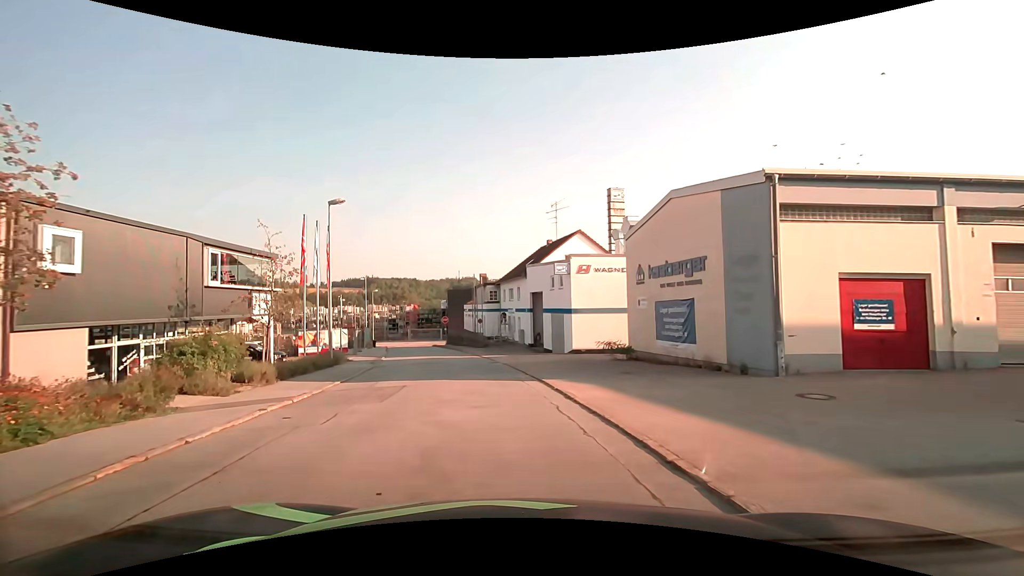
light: Day
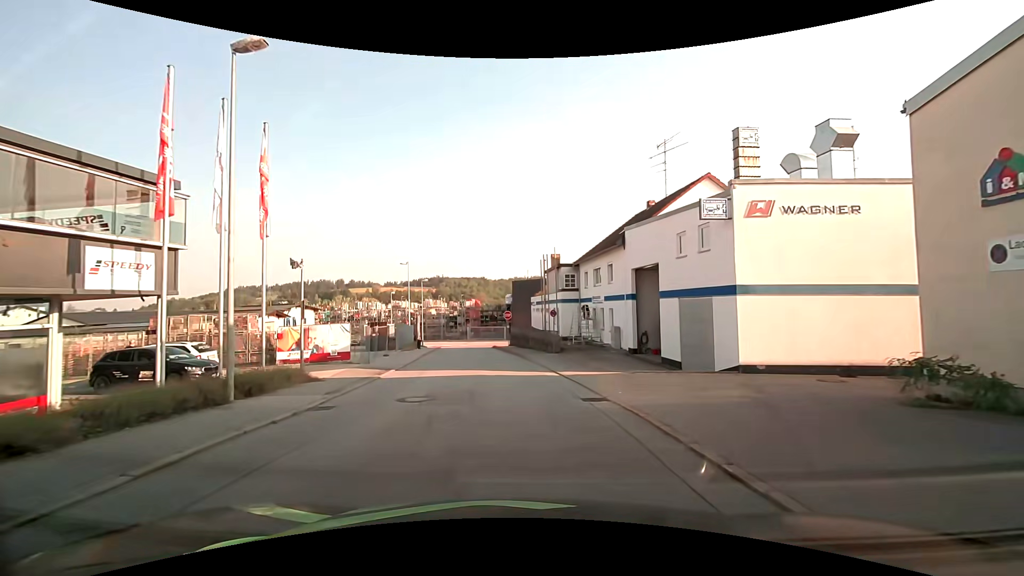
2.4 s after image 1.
(-1.4, +14.2) m; -8°
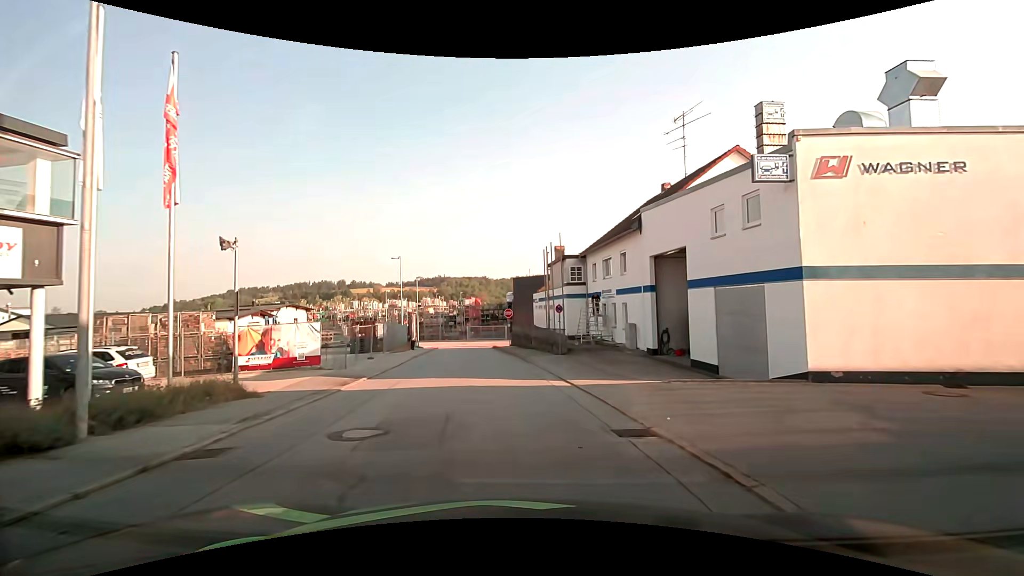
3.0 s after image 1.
(0.0, +3.7) m; -1°
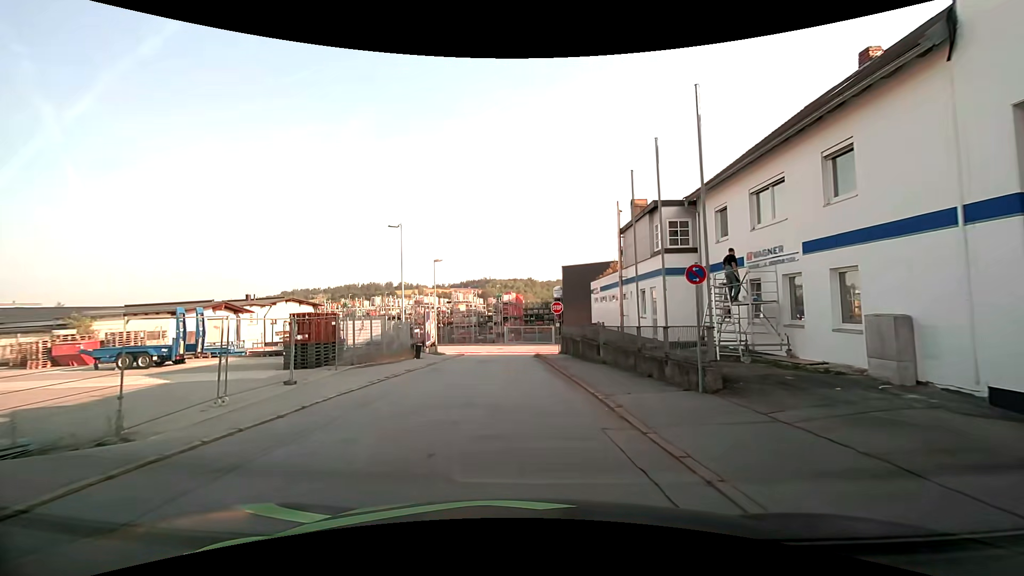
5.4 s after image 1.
(-0.4, +15.0) m; -5°
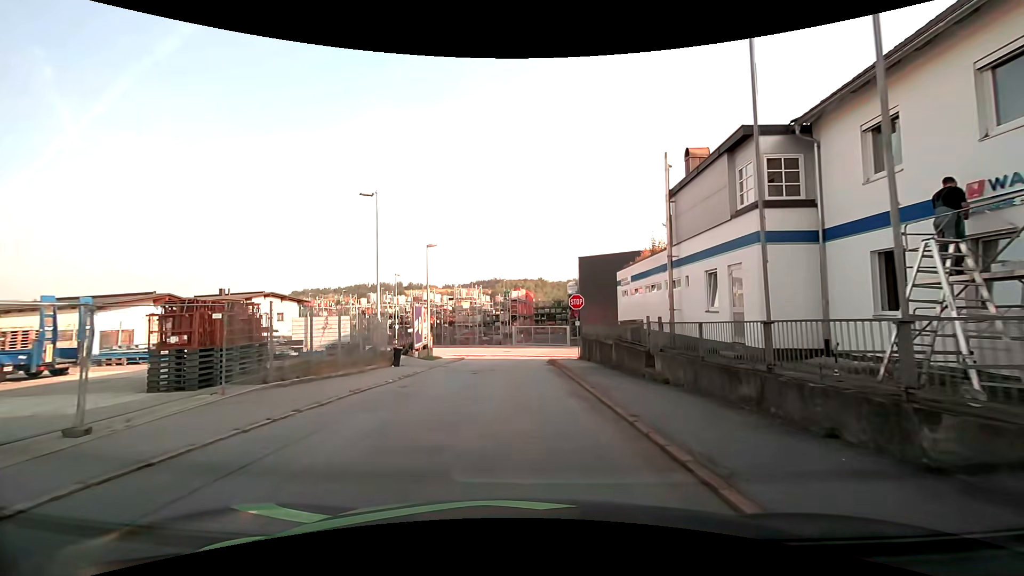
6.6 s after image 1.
(0.0, +7.5) m; -1°
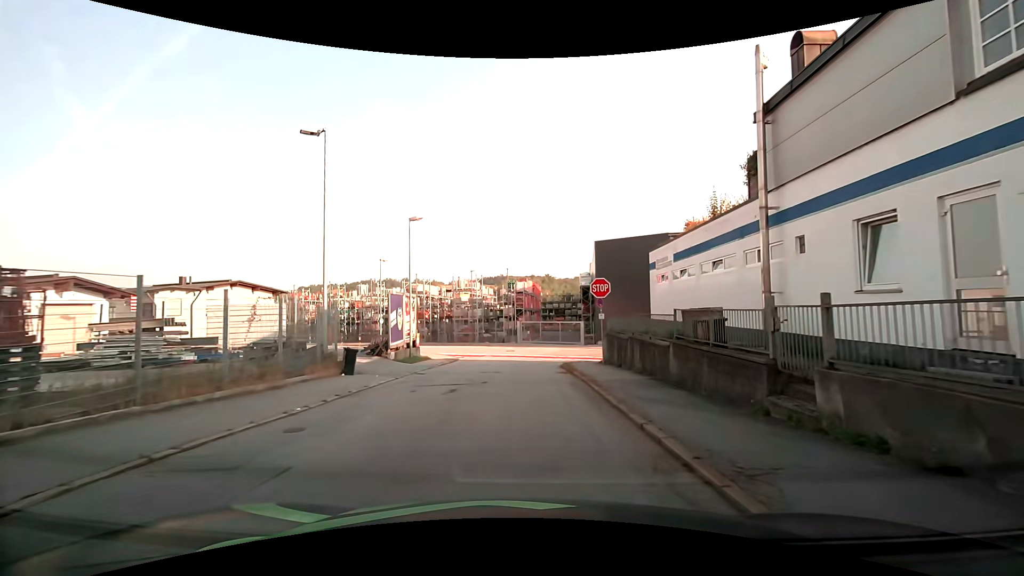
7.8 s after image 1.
(0.0, +7.2) m; 0°
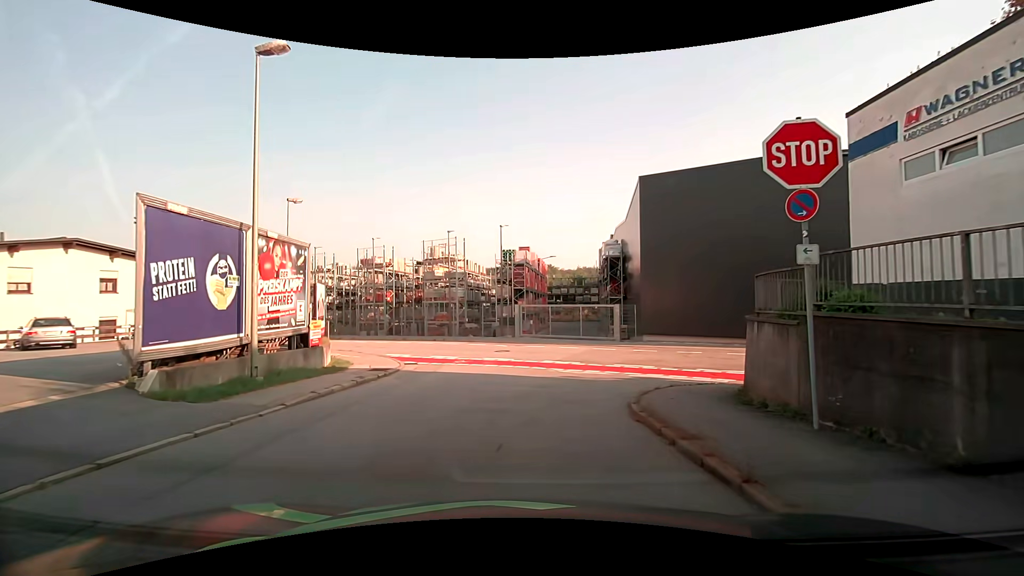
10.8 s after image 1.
(-0.2, +16.2) m; +1°
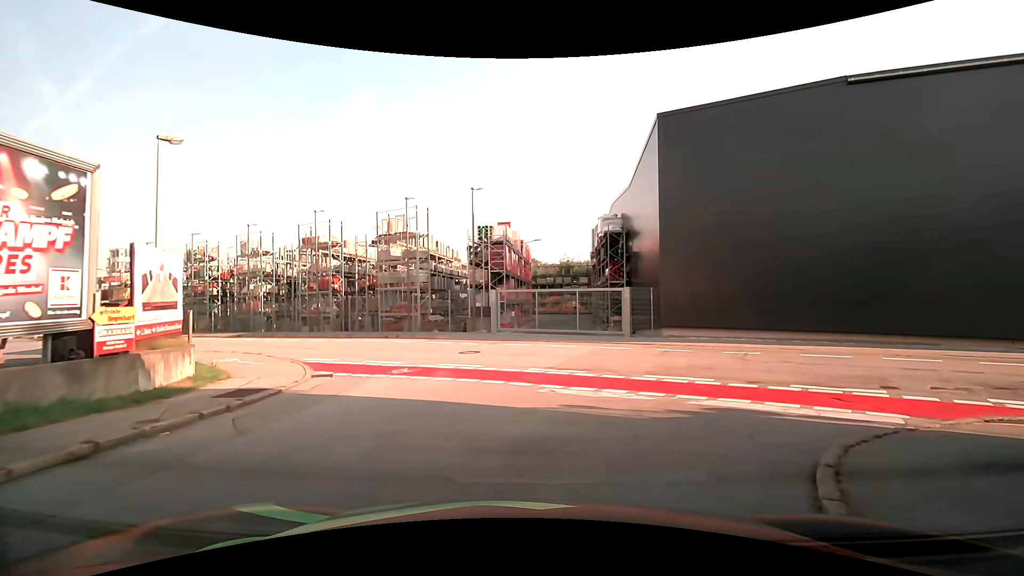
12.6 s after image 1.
(0.0, +7.0) m; +1°
